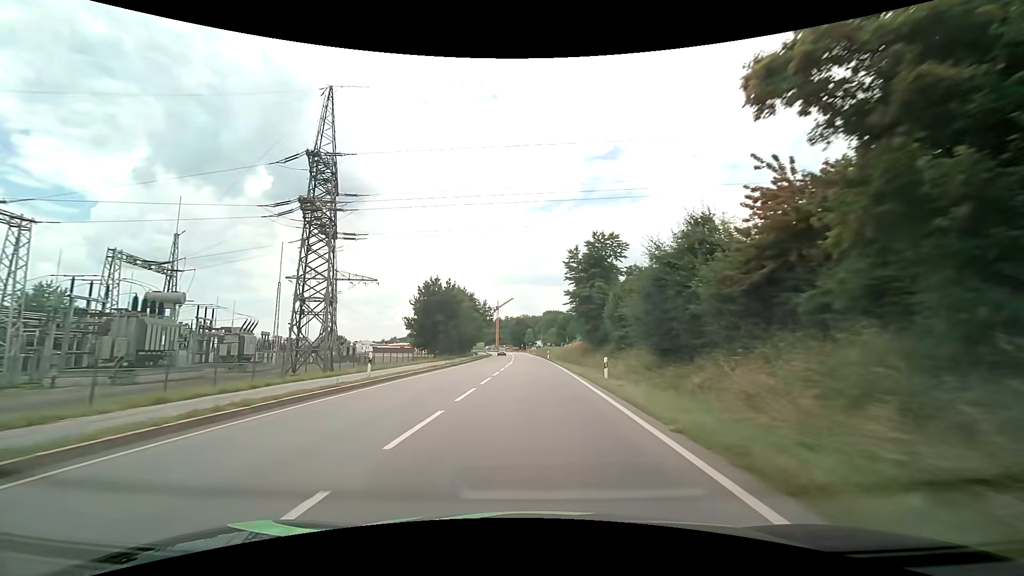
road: primary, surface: asphalt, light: Day
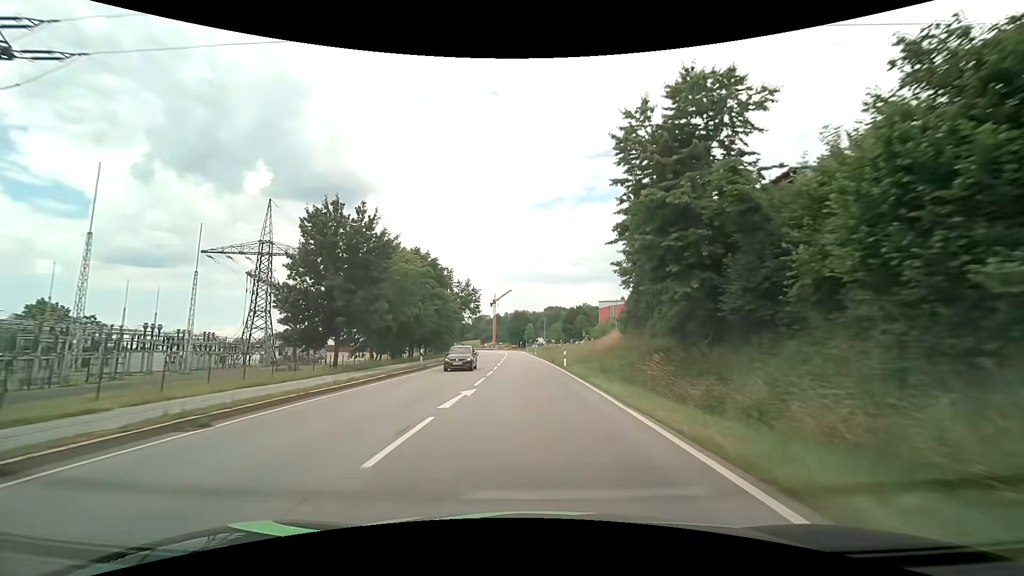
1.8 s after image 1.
(+0.1, +31.2) m; 0°
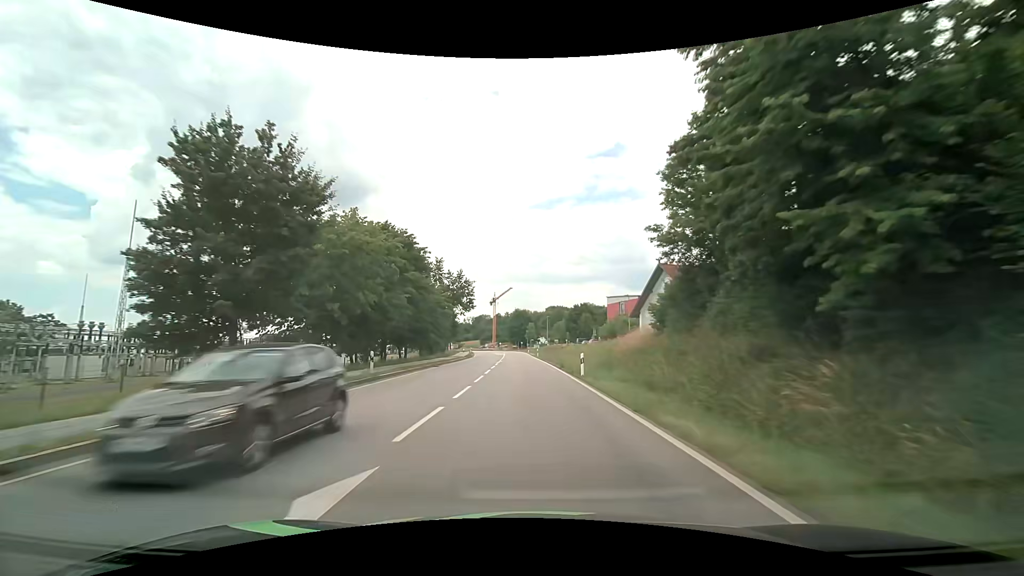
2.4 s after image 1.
(0.0, +10.5) m; 0°
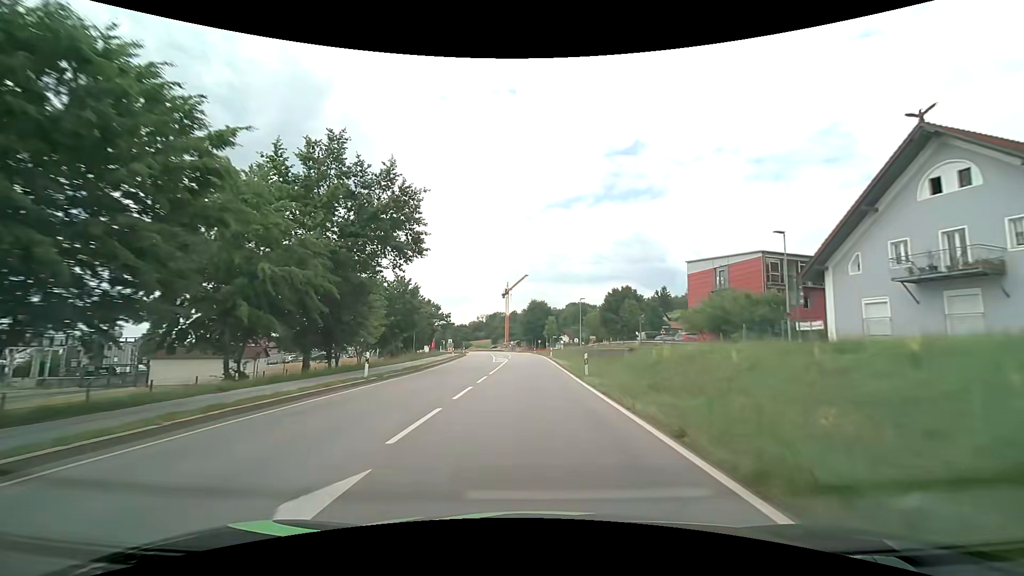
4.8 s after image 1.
(-0.6, +42.4) m; -2°
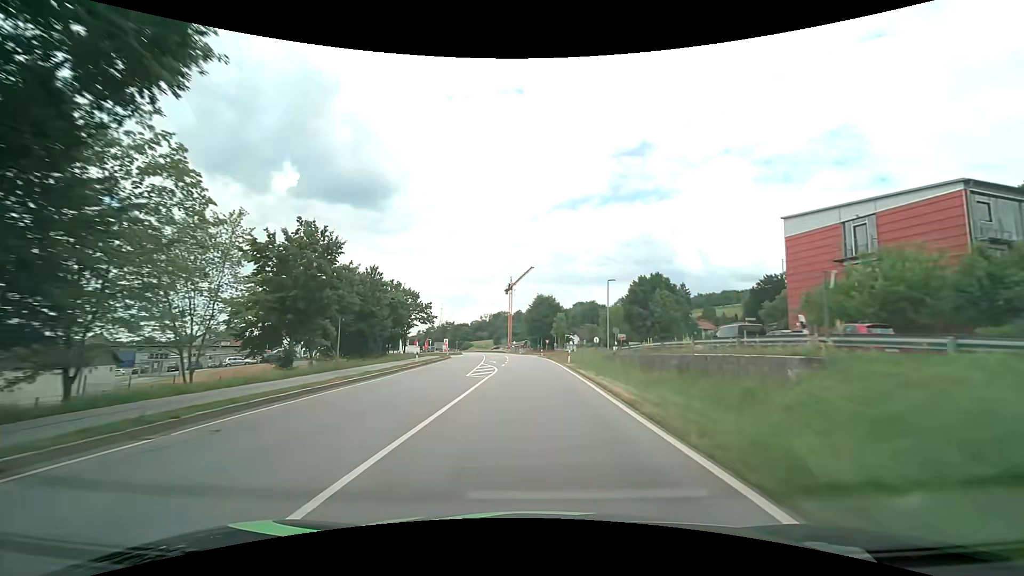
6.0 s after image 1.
(-0.1, +21.3) m; -1°
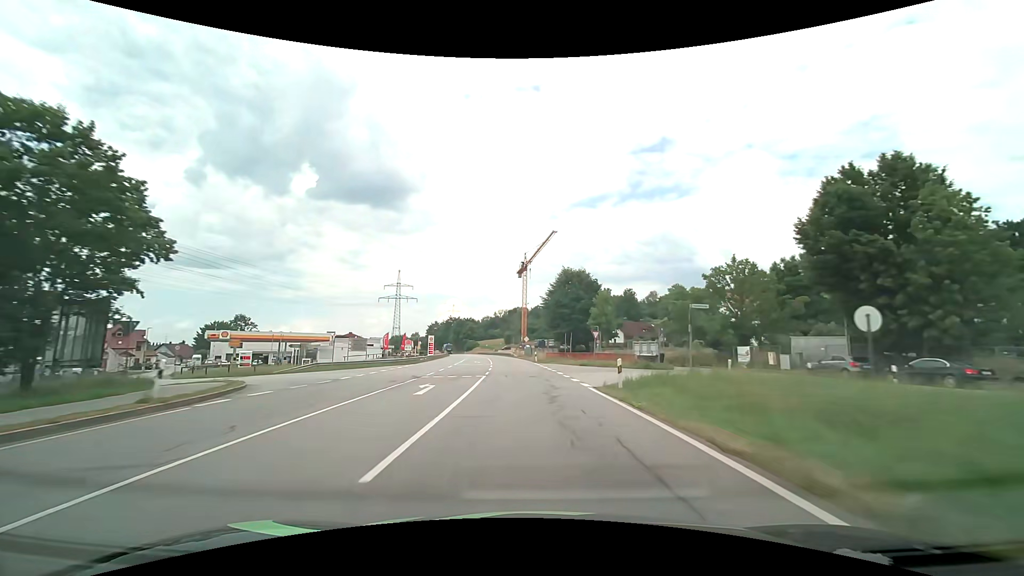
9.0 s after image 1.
(-0.6, +53.5) m; -2°
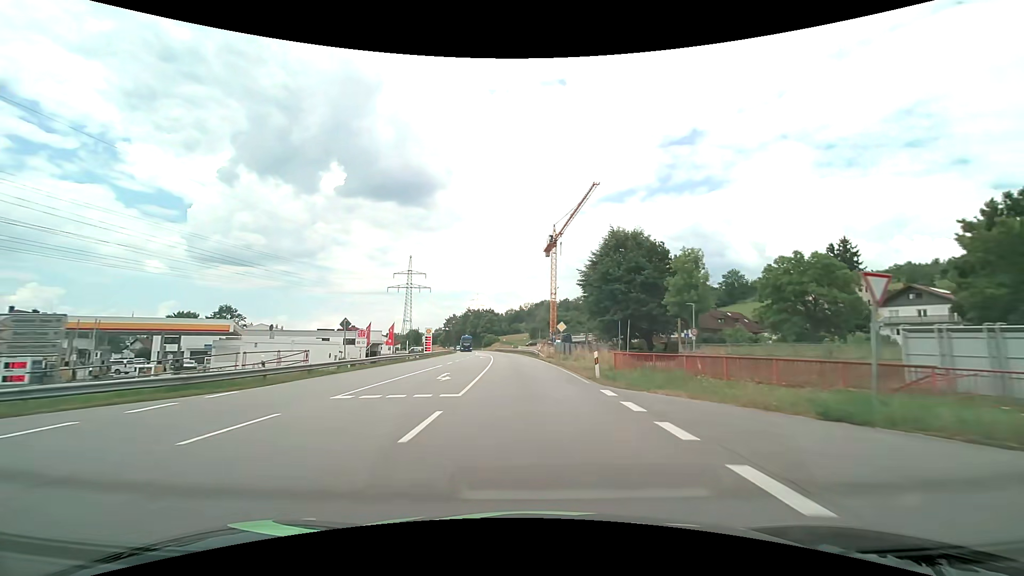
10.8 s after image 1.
(-0.9, +32.3) m; -3°
